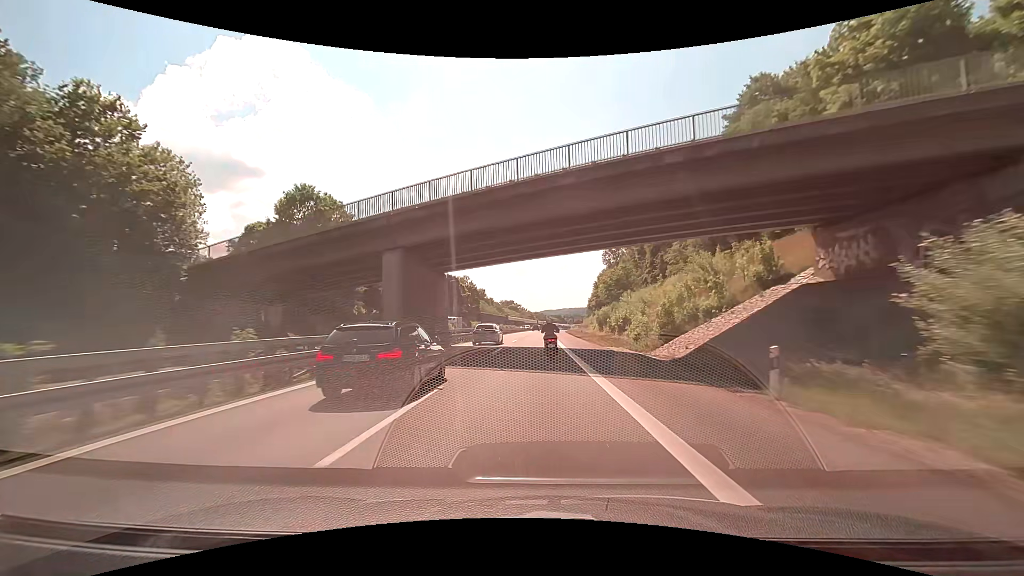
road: motorway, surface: asphalt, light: Day
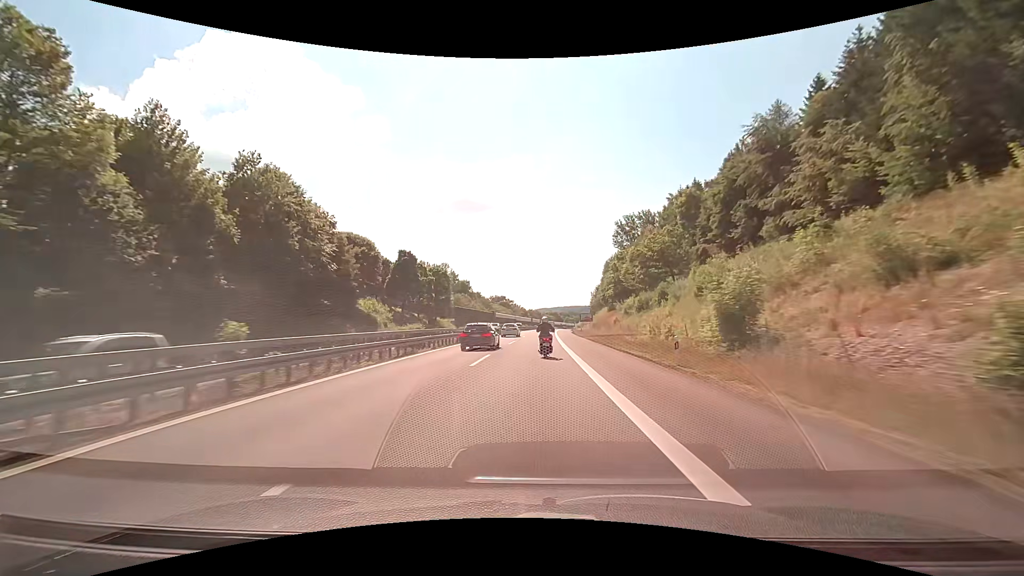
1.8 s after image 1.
(+0.2, +42.8) m; 0°
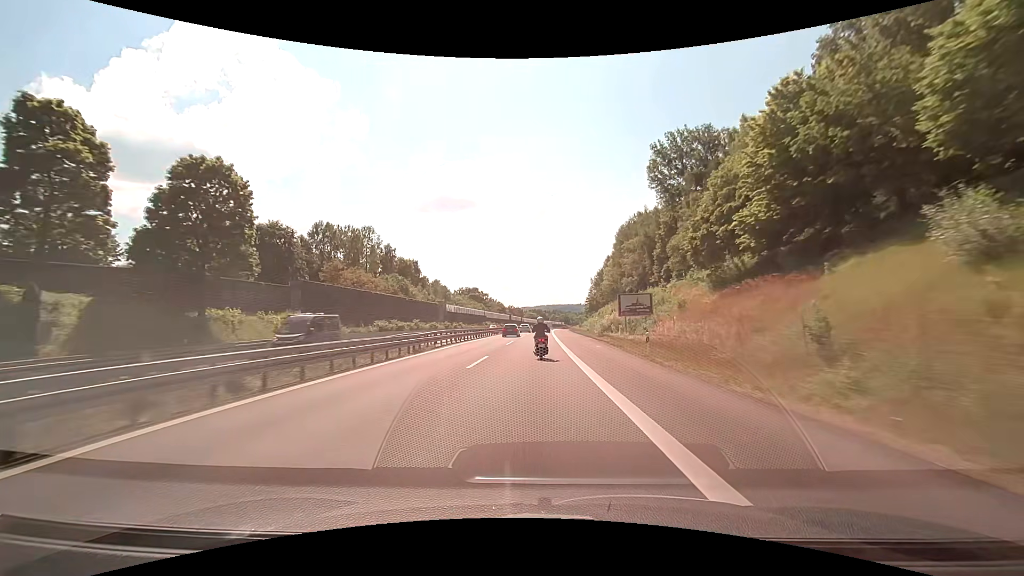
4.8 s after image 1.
(+1.4, +73.0) m; +2°
(0, +10) (0, +20) (0, +30) (0, +40) (0, +50) (0, +60) (+1, +70) (+1, +80) (+1, +90) (+1, +100) m
